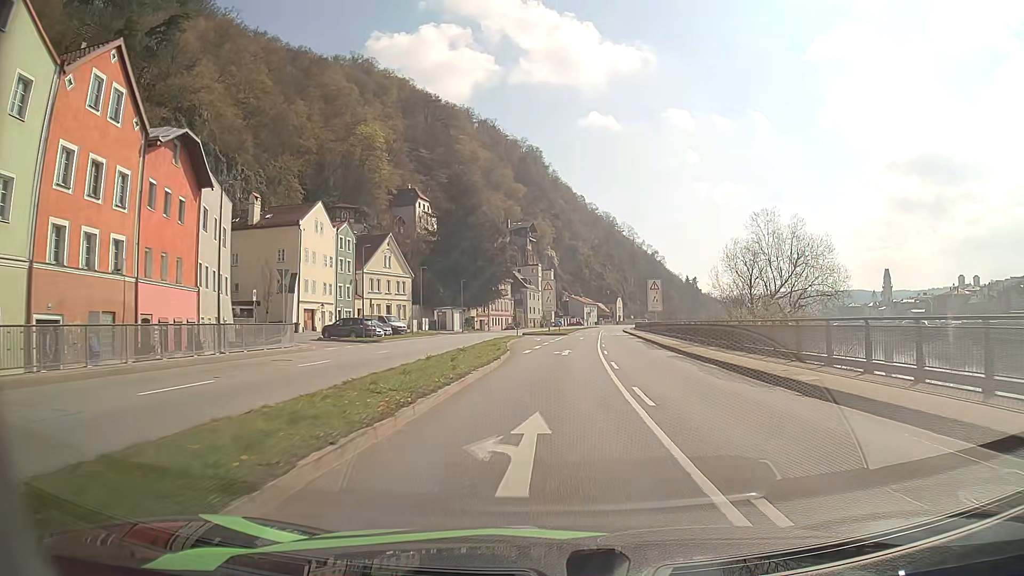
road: primary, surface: asphalt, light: Day
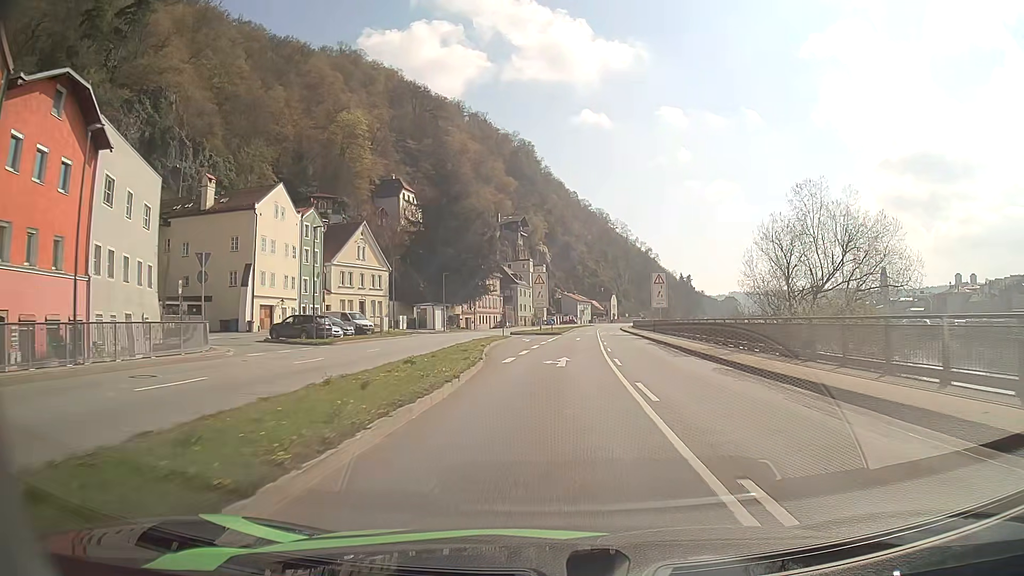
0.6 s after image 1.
(0.0, +8.6) m; +1°
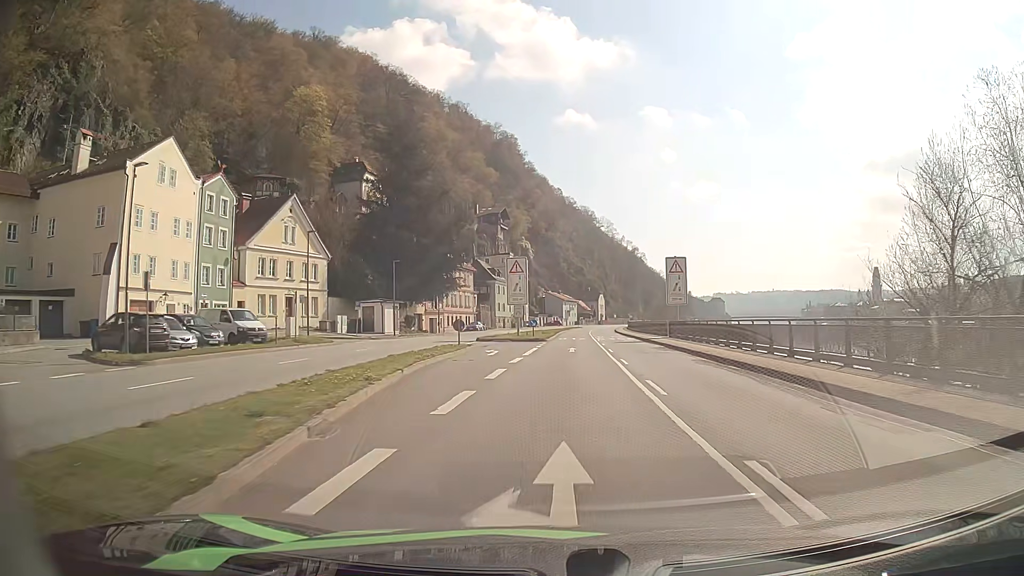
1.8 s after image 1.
(+0.2, +17.2) m; +1°
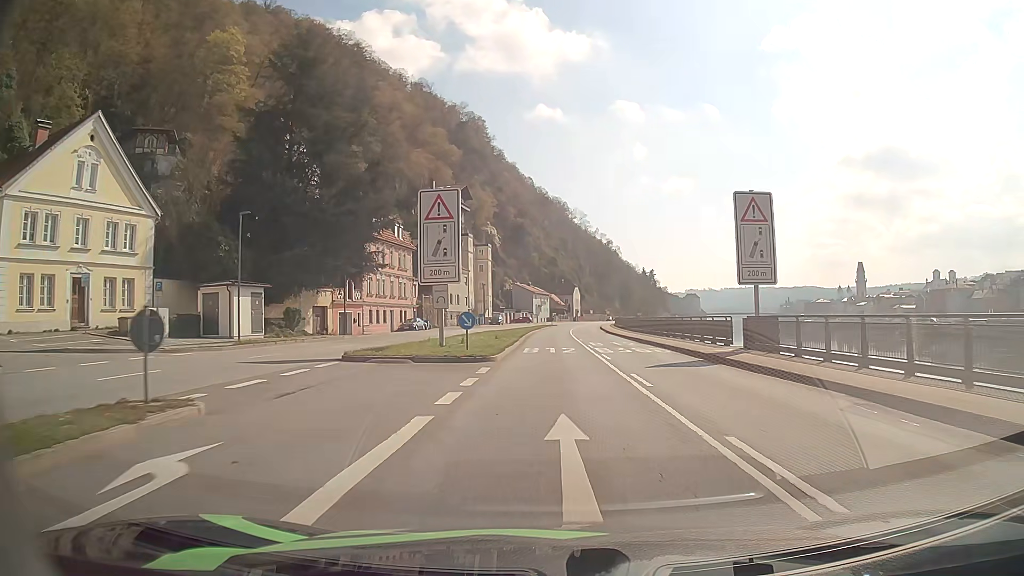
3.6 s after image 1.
(+0.6, +26.0) m; +2°
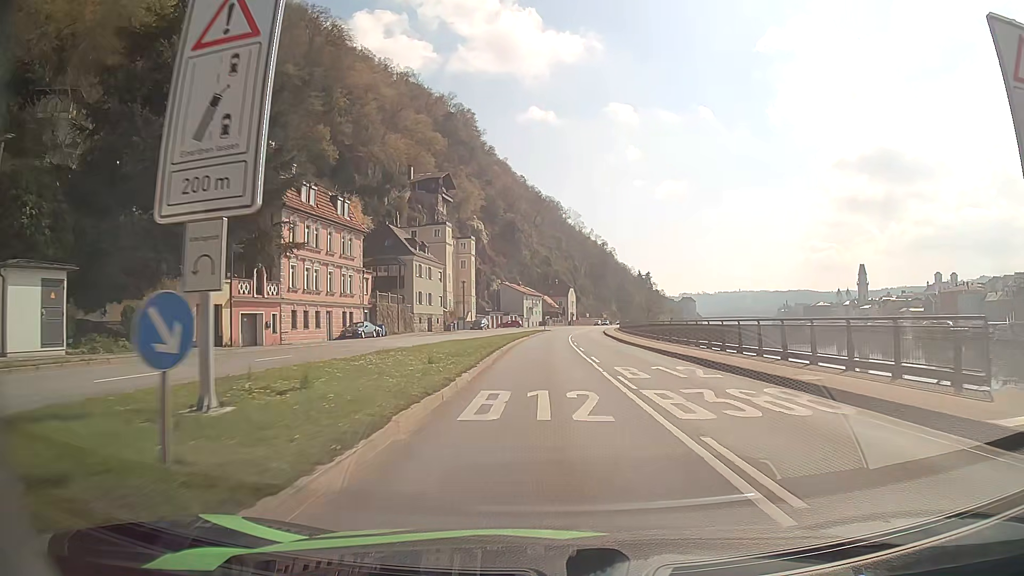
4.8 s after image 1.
(+0.1, +17.8) m; +1°
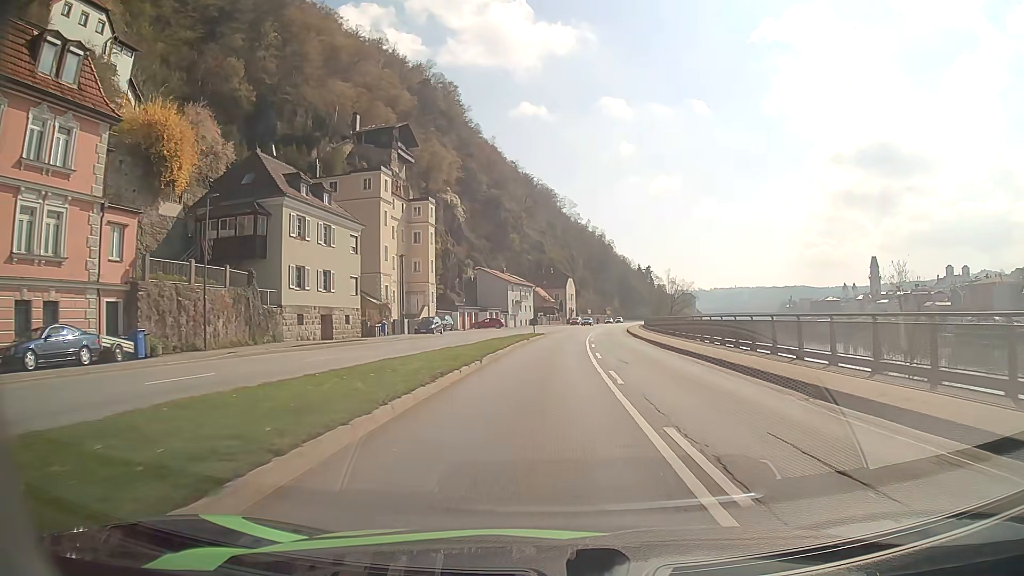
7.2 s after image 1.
(+0.1, +35.7) m; 0°
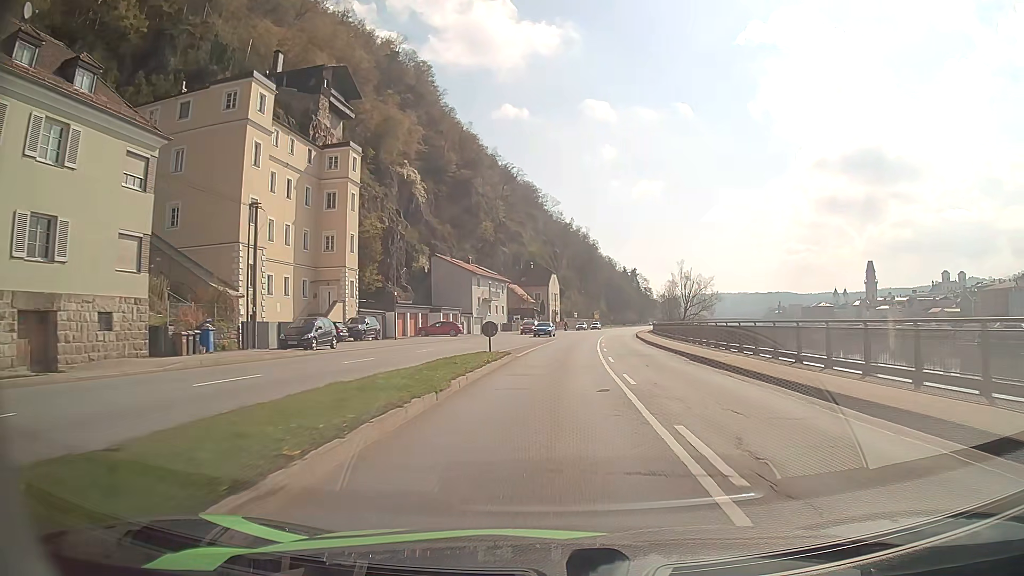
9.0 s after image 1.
(+0.3, +26.5) m; +2°
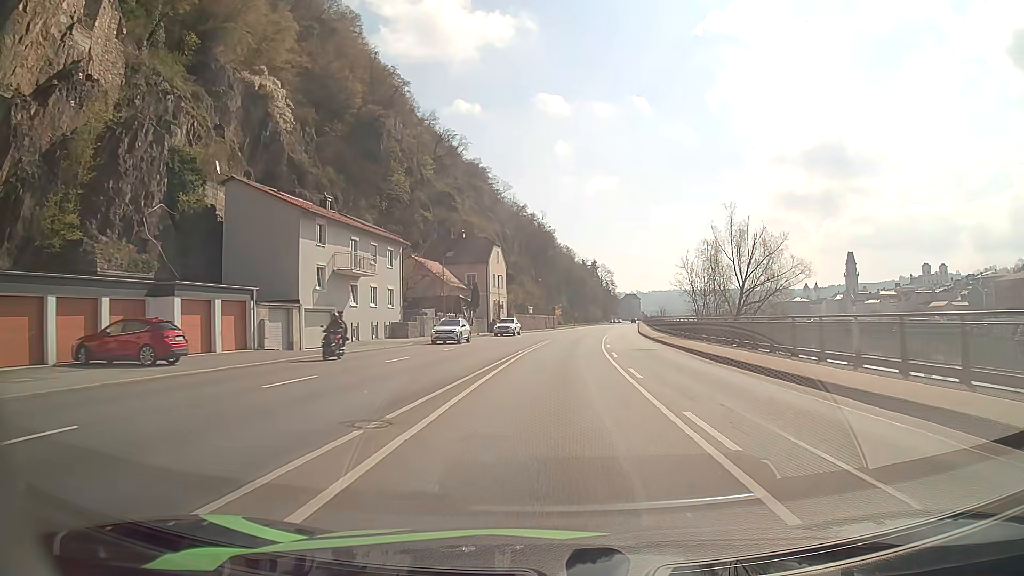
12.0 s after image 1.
(+1.6, +44.3) m; +4°
(0, +10) (0, +20) (+1, +30) (+1, +40) (+2, +50) (+3, +60) (+4, +70) (+5, +80) (+6, +90) (+7, +100) m
